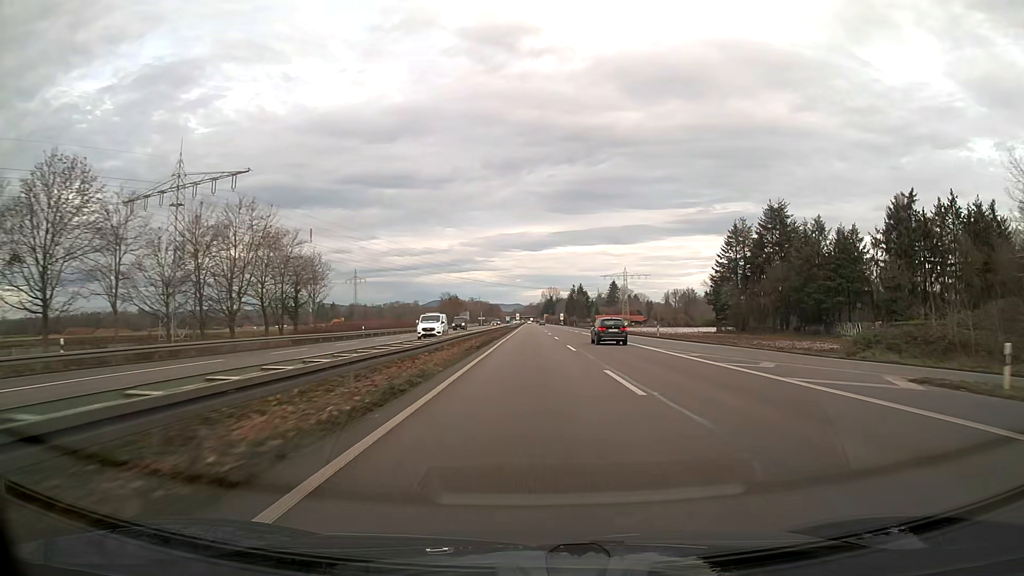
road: trunk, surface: asphalt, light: Day
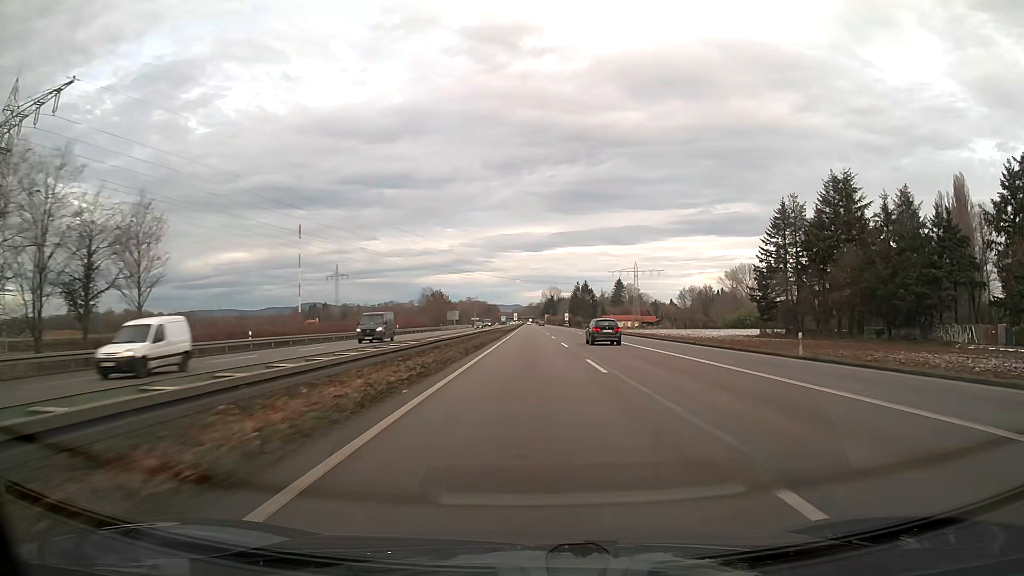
(0.0, +31.7) m; 0°
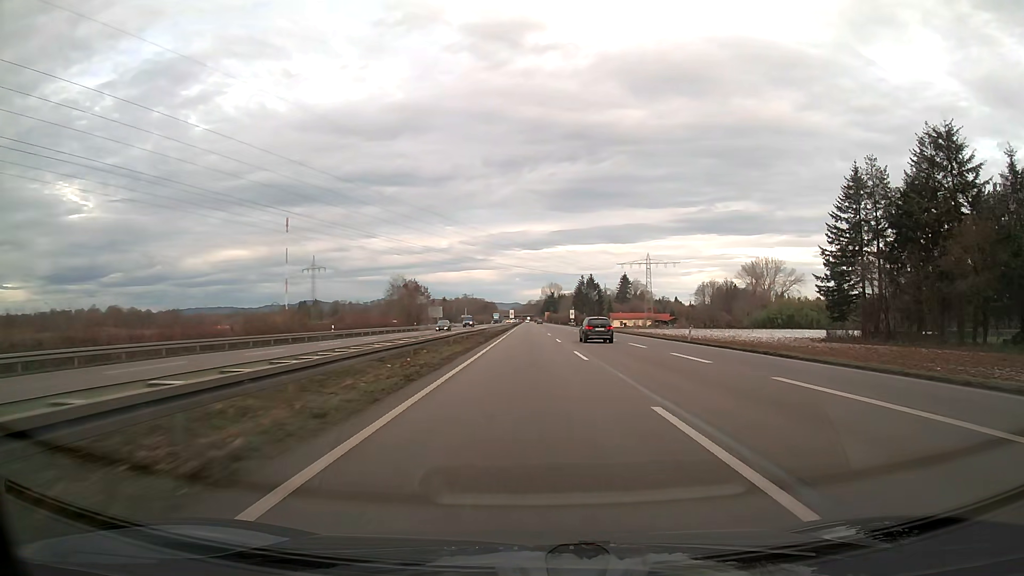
(0.0, +31.7) m; 0°
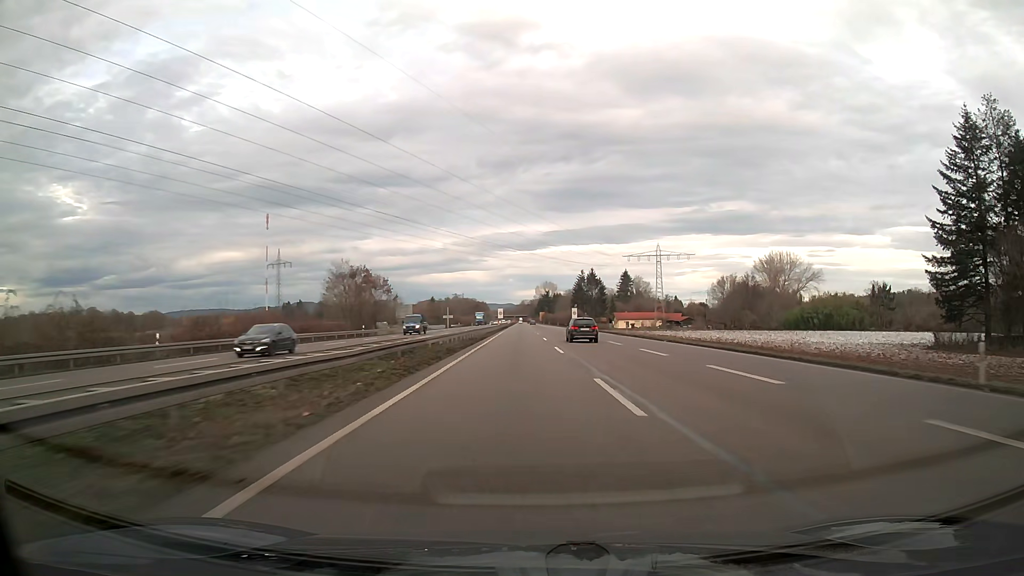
(+0.1, +31.7) m; +1°
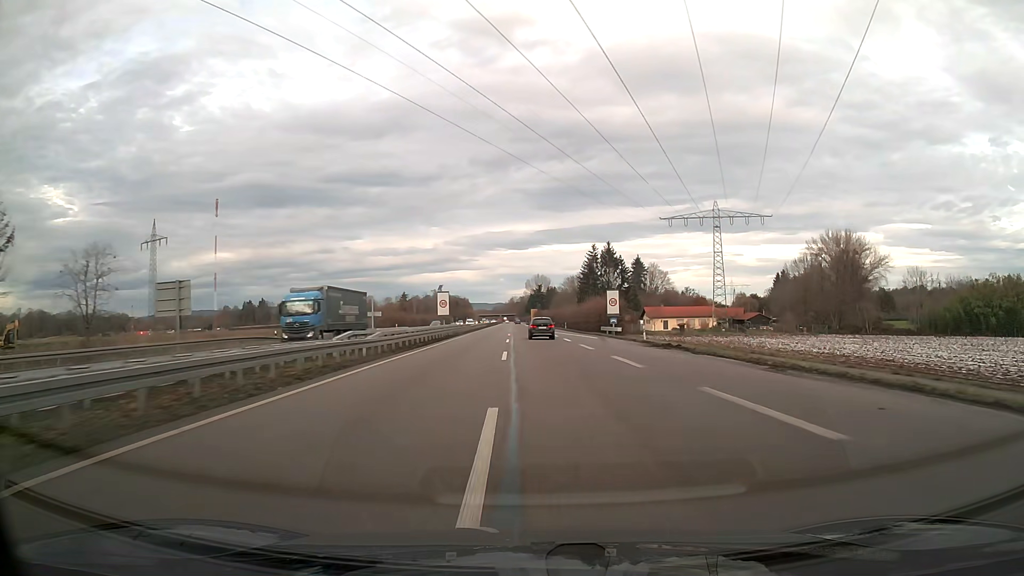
(+0.7, +79.2) m; +1°
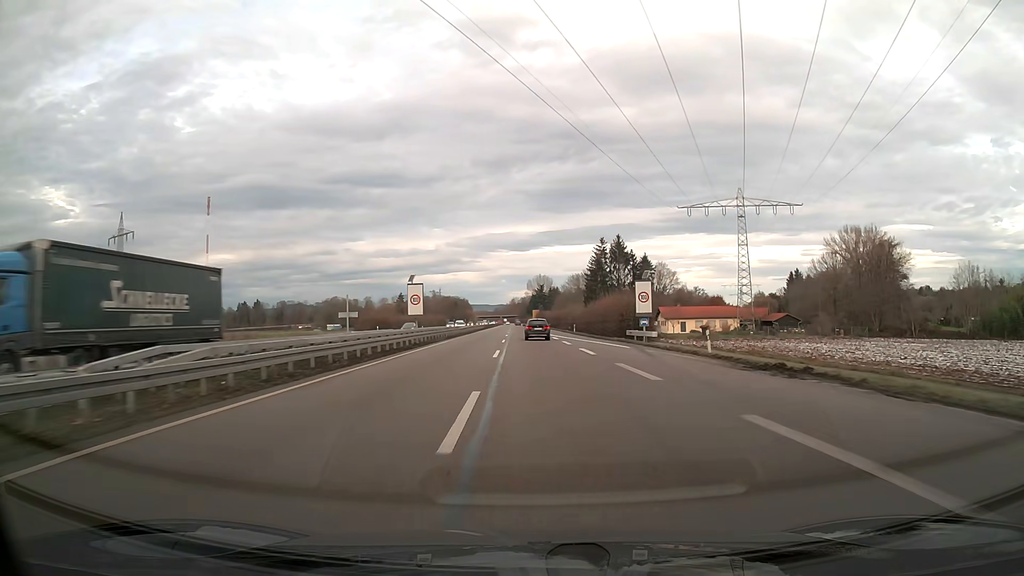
(0.0, +15.8) m; 0°
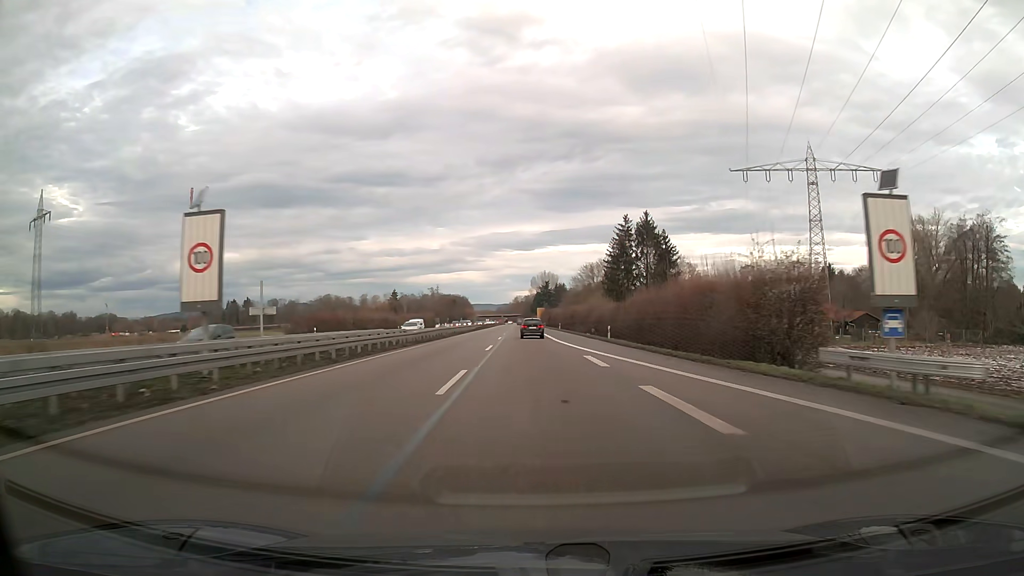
(-0.1, +31.6) m; 0°
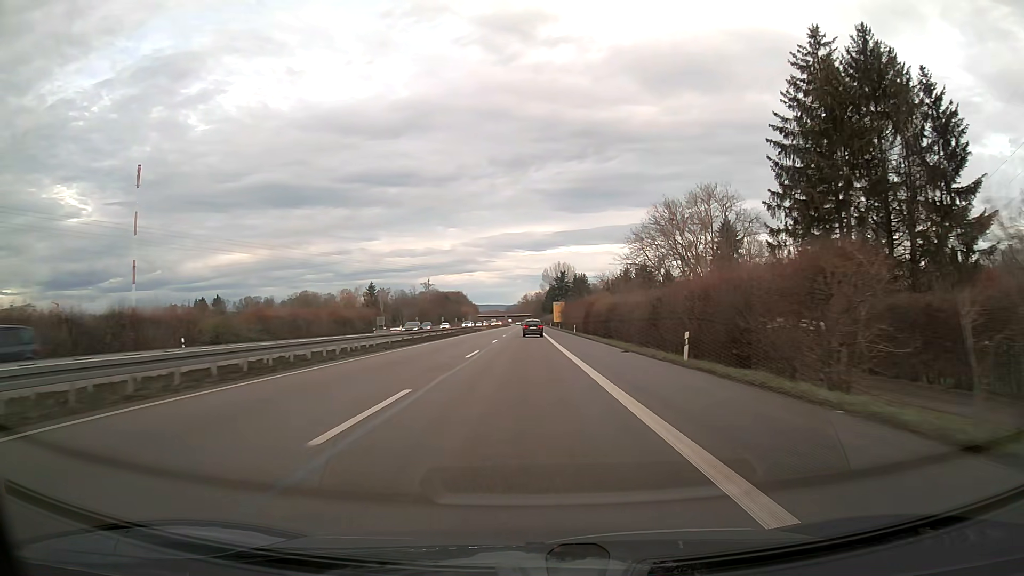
(-0.6, +79.1) m; -1°
